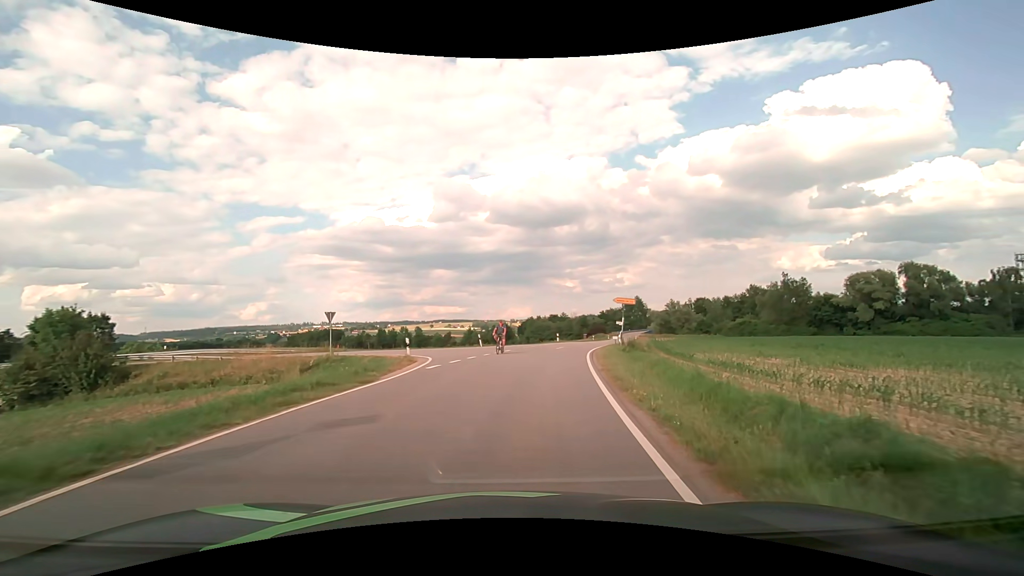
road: tertiary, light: Day
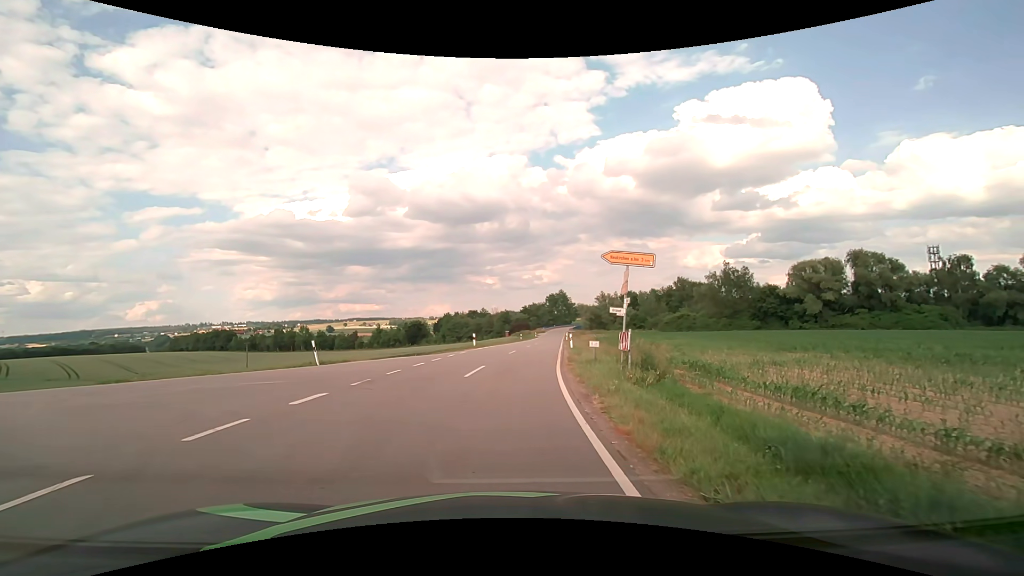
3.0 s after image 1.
(+2.1, +20.9) m; +9°
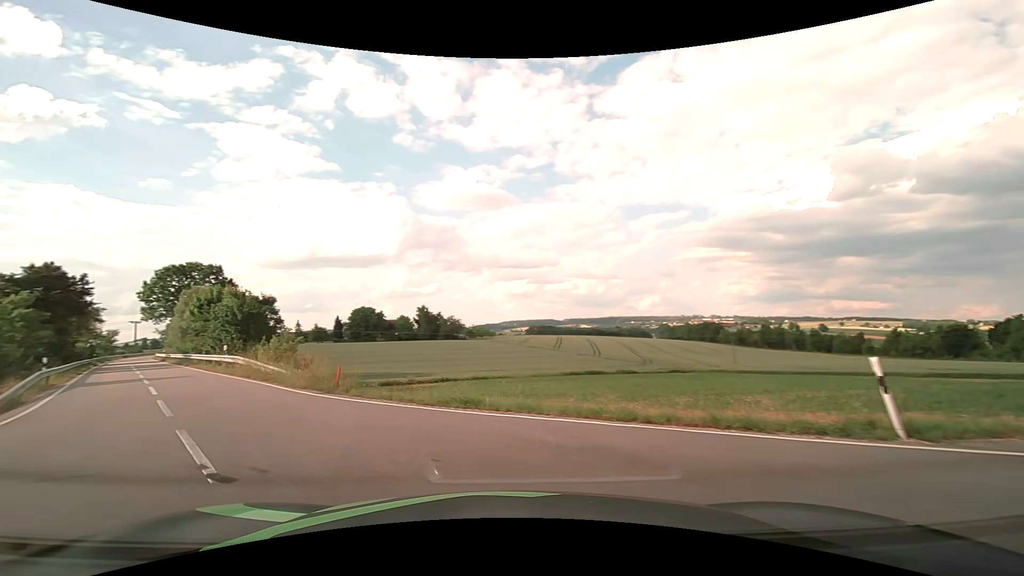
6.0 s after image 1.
(-4.6, +14.4) m; -52°
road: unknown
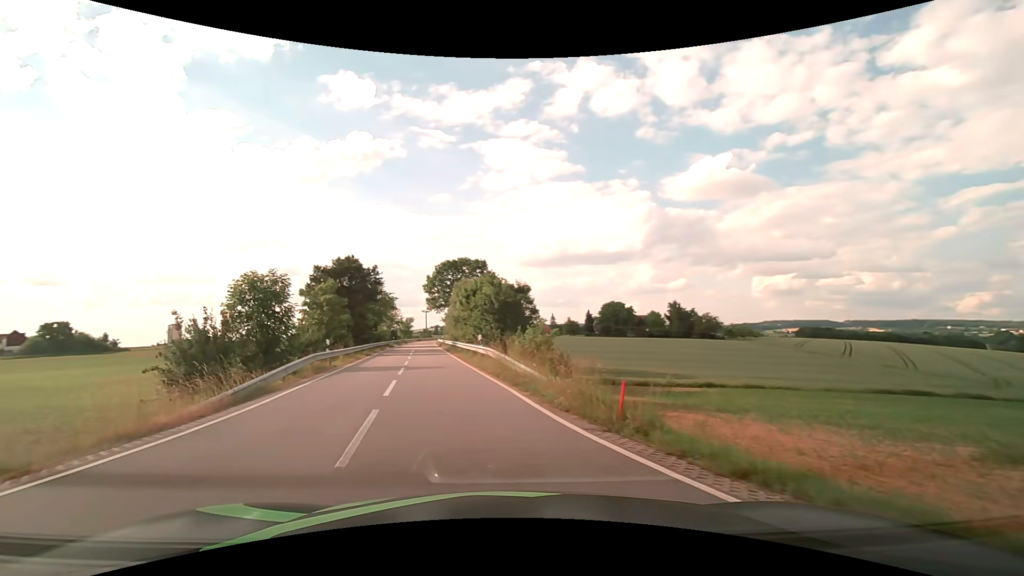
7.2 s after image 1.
(-1.6, +6.4) m; -27°
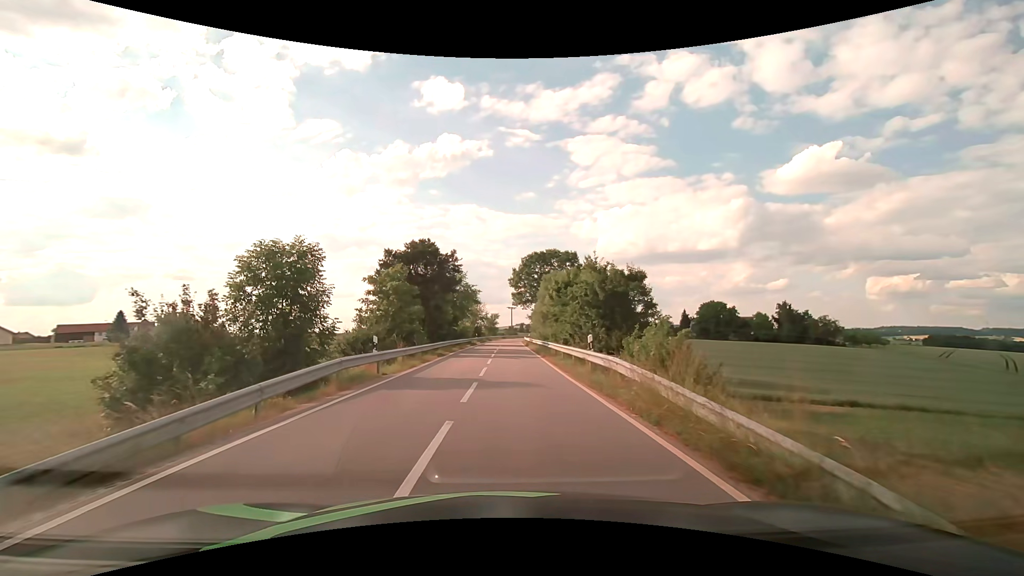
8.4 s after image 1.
(-1.0, +7.9) m; -11°
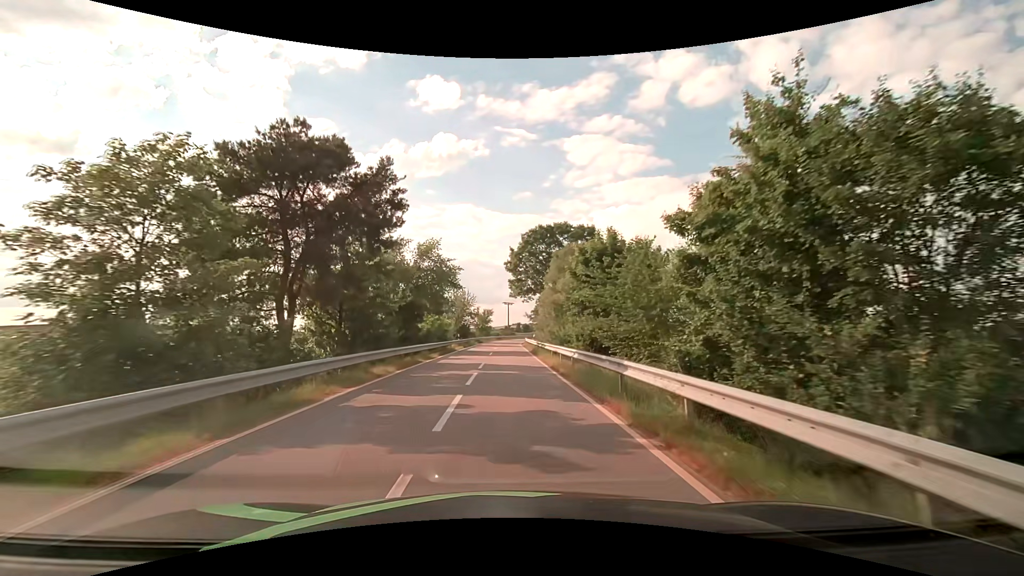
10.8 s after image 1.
(+0.2, +21.4) m; +1°
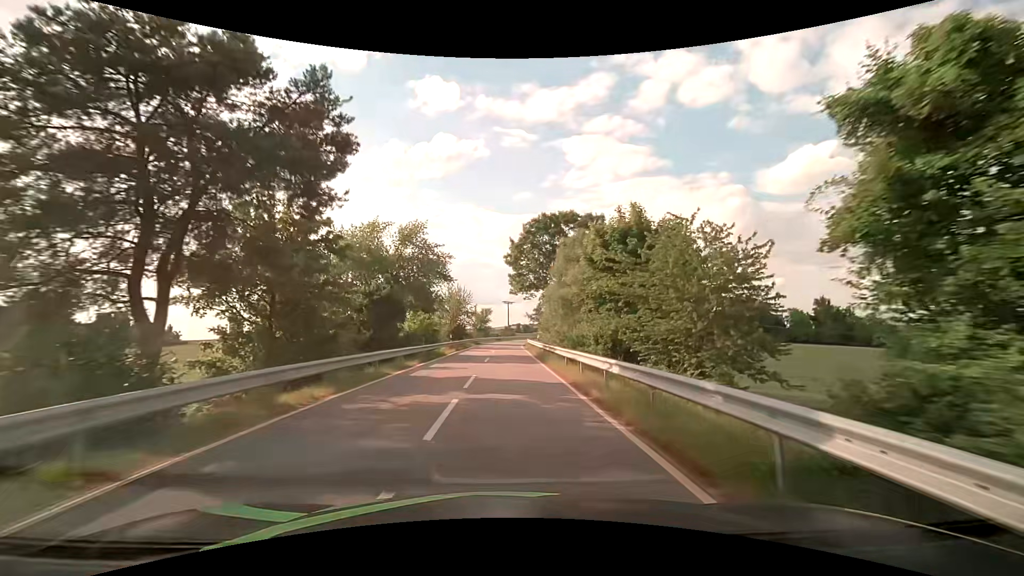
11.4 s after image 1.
(0.0, +6.6) m; 0°
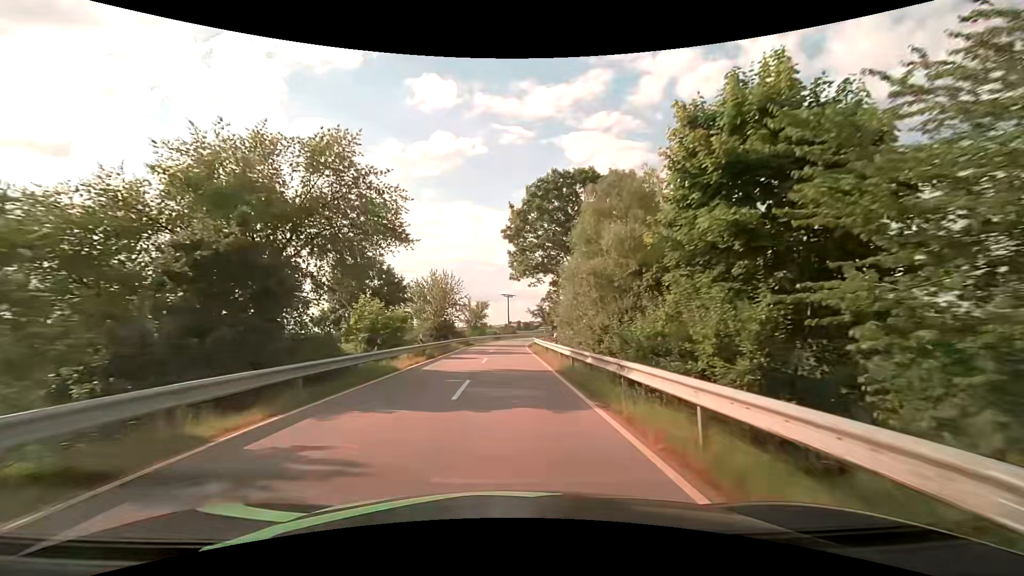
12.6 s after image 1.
(+0.1, +14.7) m; 0°
(0, +10) (0, +20) (0, +30) (0, +40) (0, +50) (+1, +60) (+2, +70) (+3, +80) (+5, +90) (+7, +99) m
